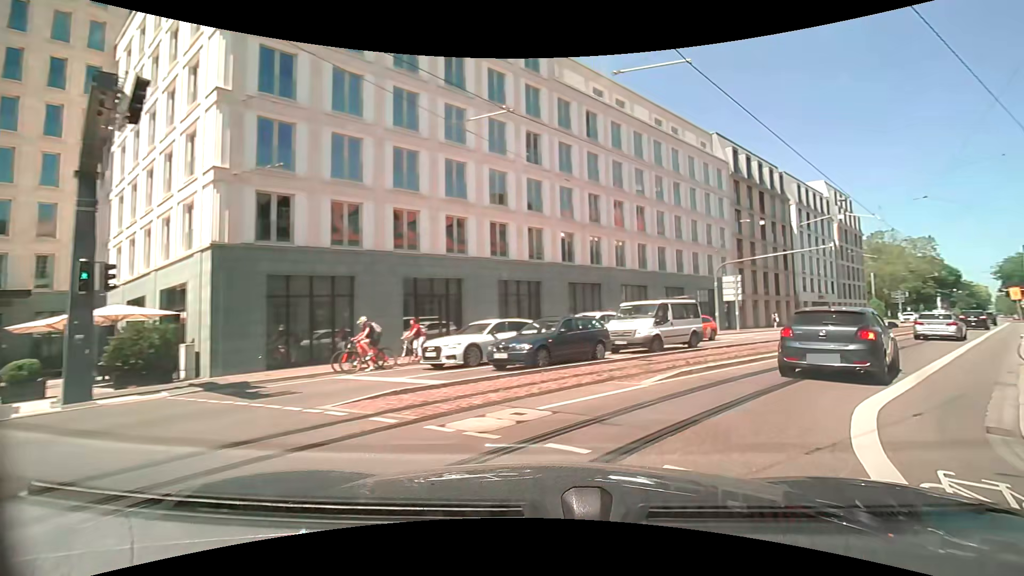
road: primary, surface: asphalt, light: Day
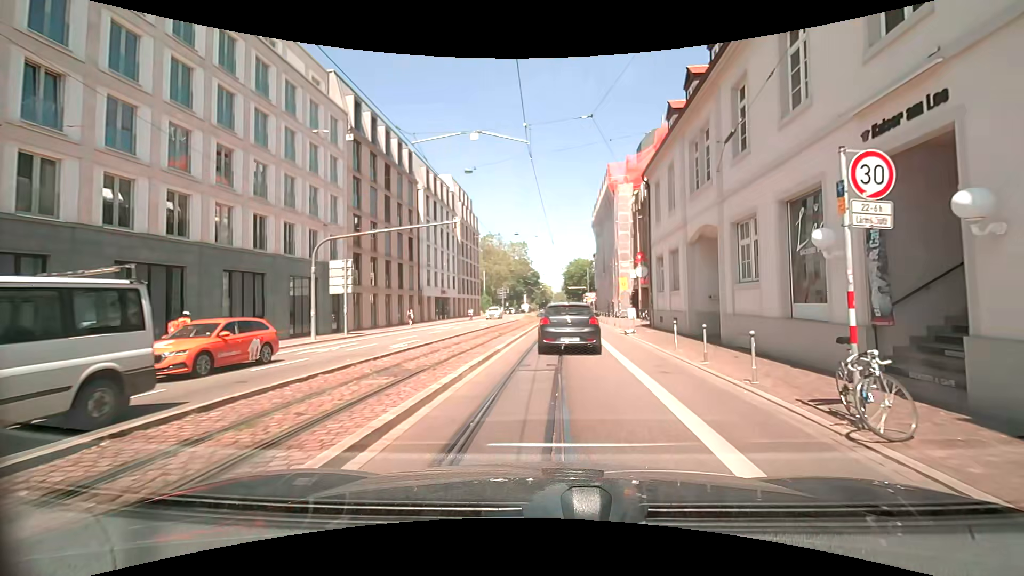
(+5.4, +13.0) m; +36°
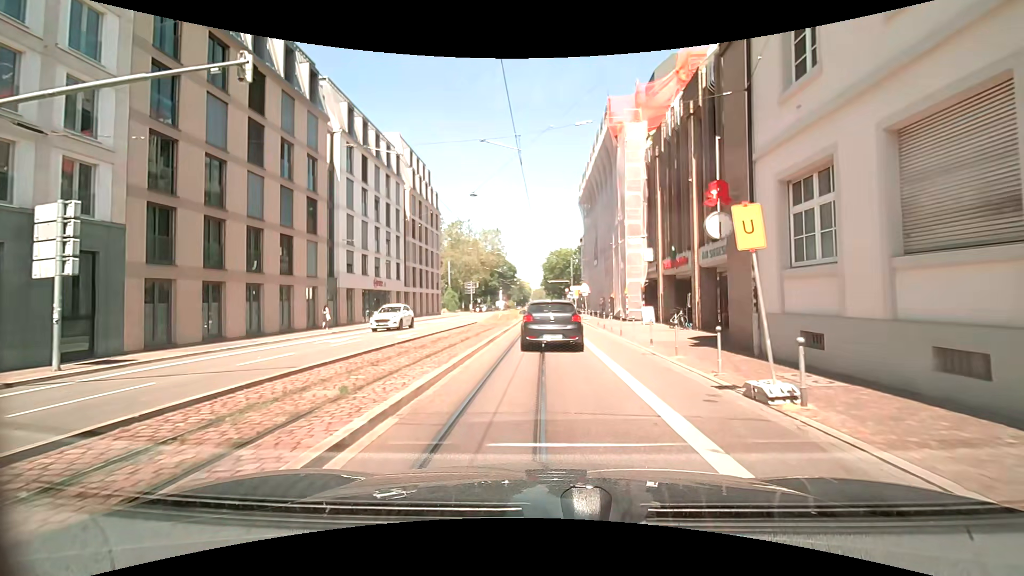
(+0.7, +17.5) m; +3°
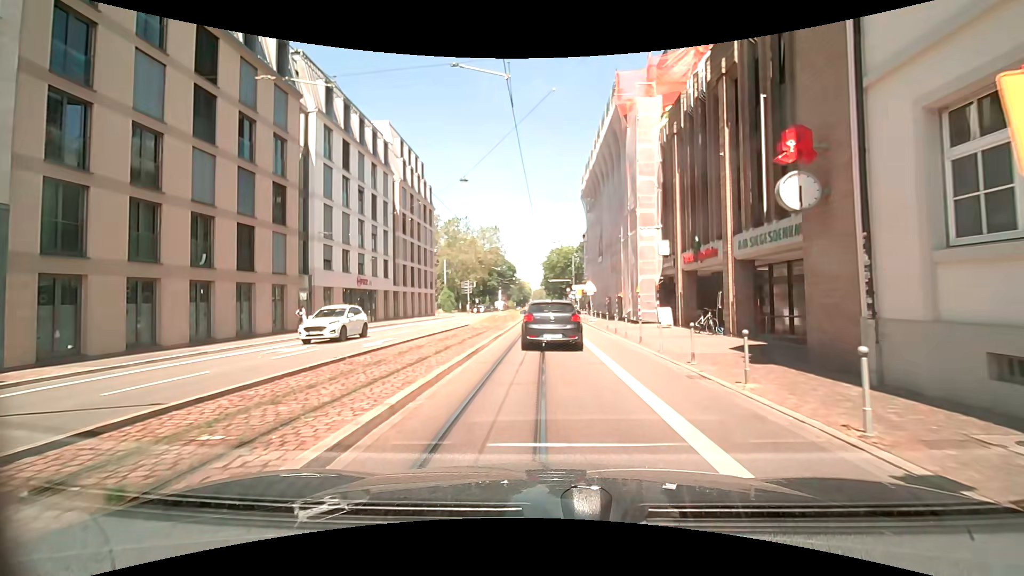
(0.0, +4.3) m; -1°
(0, +10) (0, +20) (0, +30) (+1, +40) (+1, +50) (+1, +60) (+1, +70) (+1, +80) (+2, +90) (+2, +100) m
